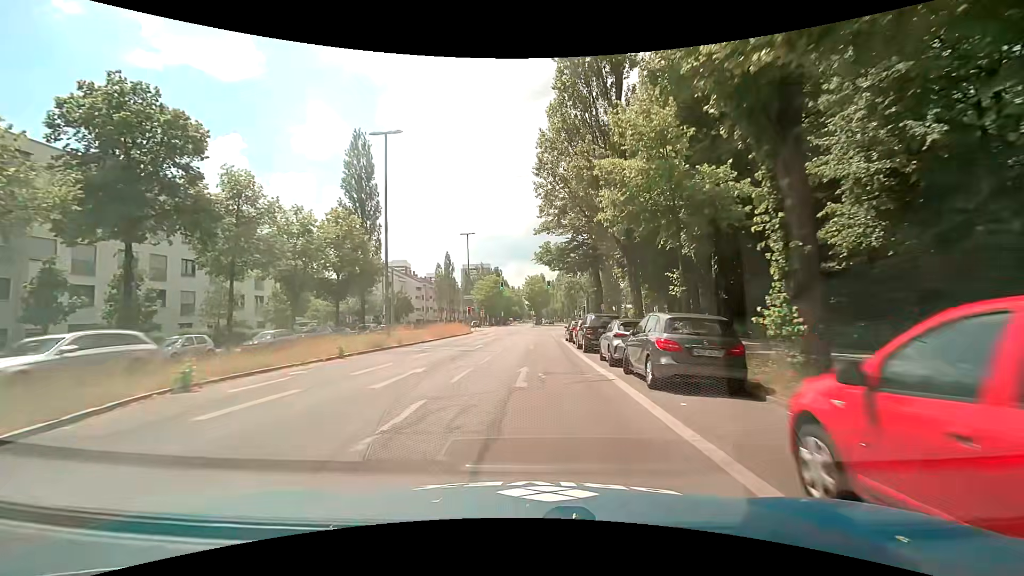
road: secondary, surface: asphalt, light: Day
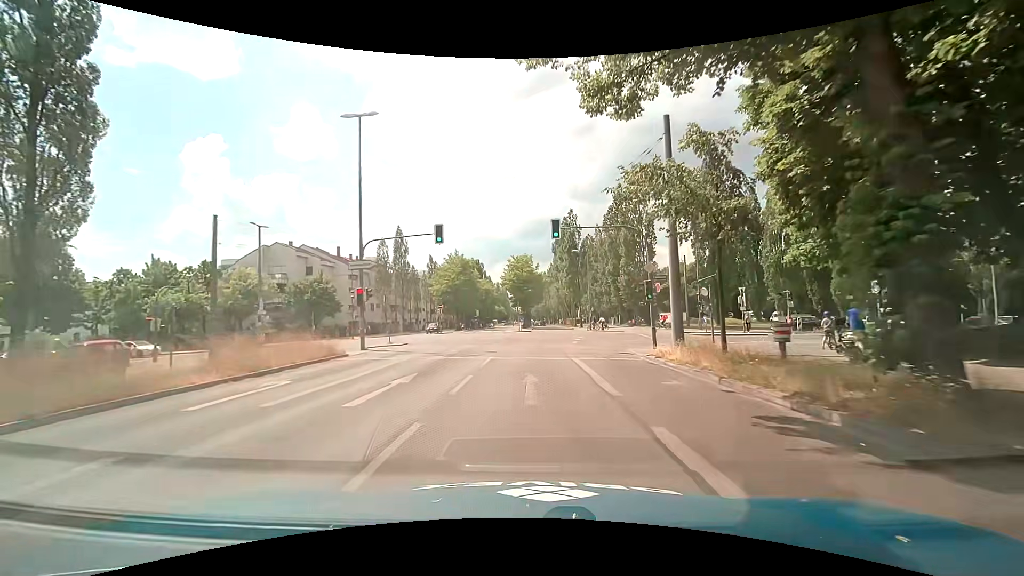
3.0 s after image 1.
(+0.1, +36.3) m; +1°
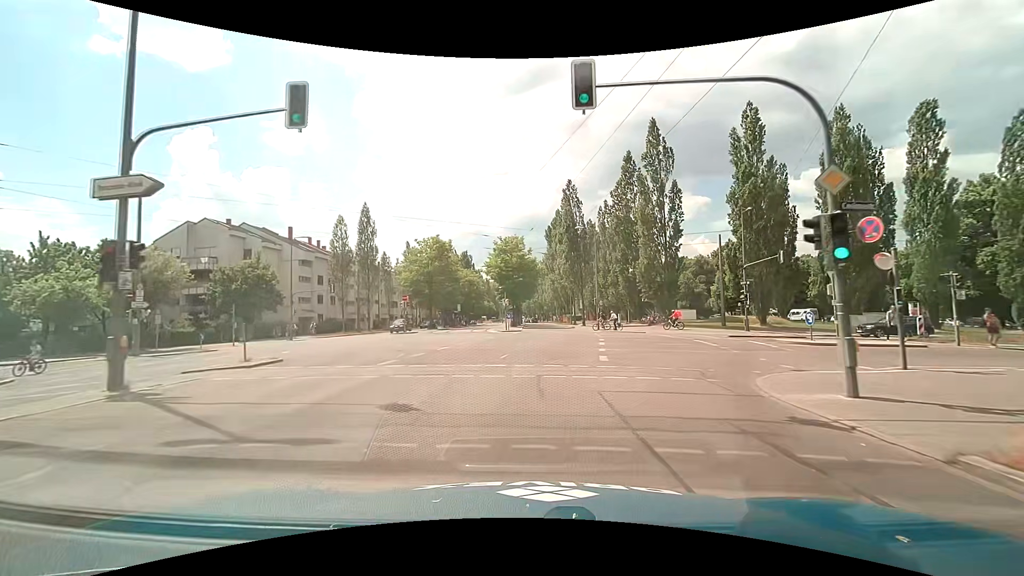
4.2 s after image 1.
(+0.1, +14.5) m; +2°
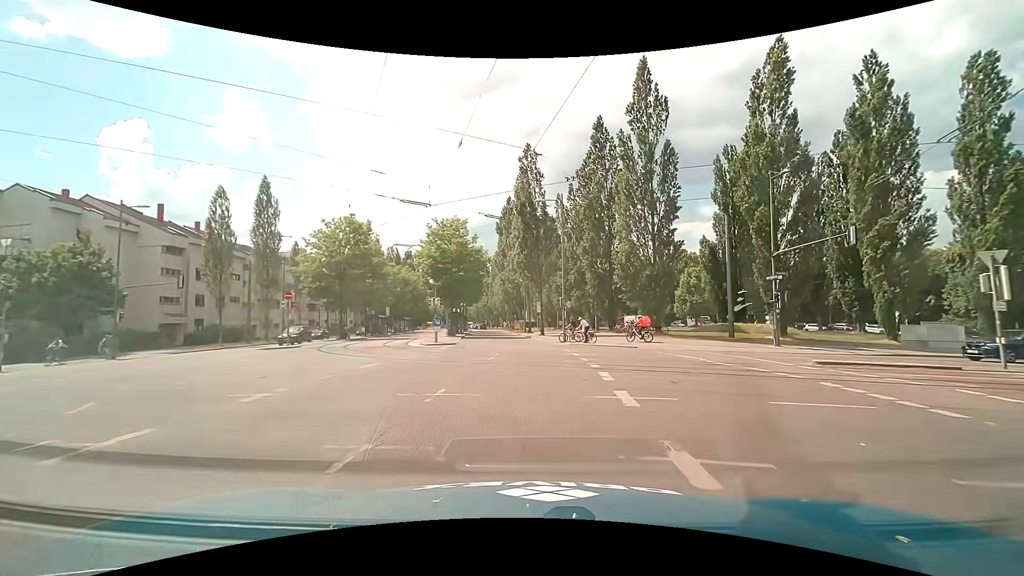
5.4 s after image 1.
(+0.4, +14.4) m; +5°
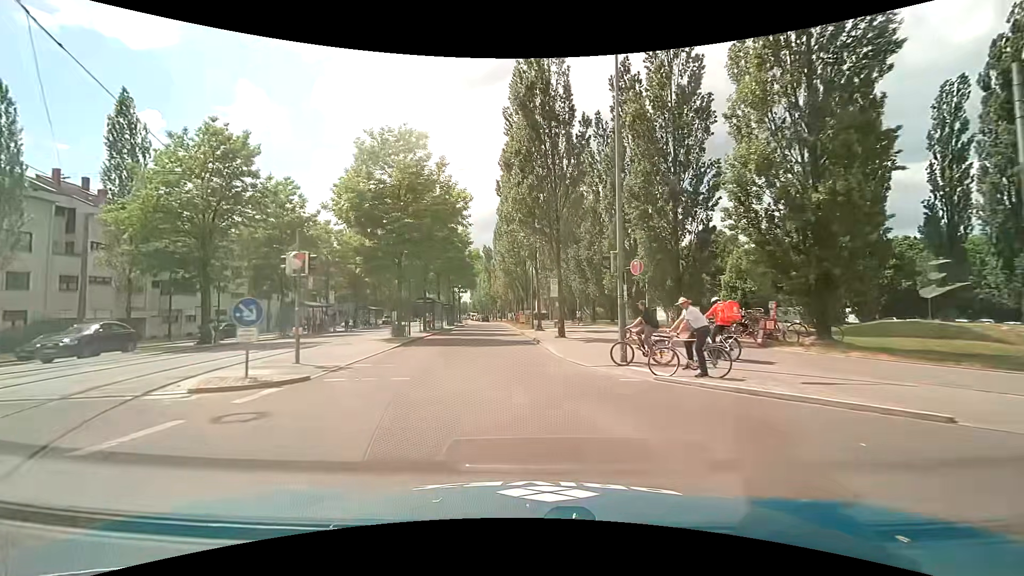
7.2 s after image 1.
(+0.3, +21.5) m; -1°
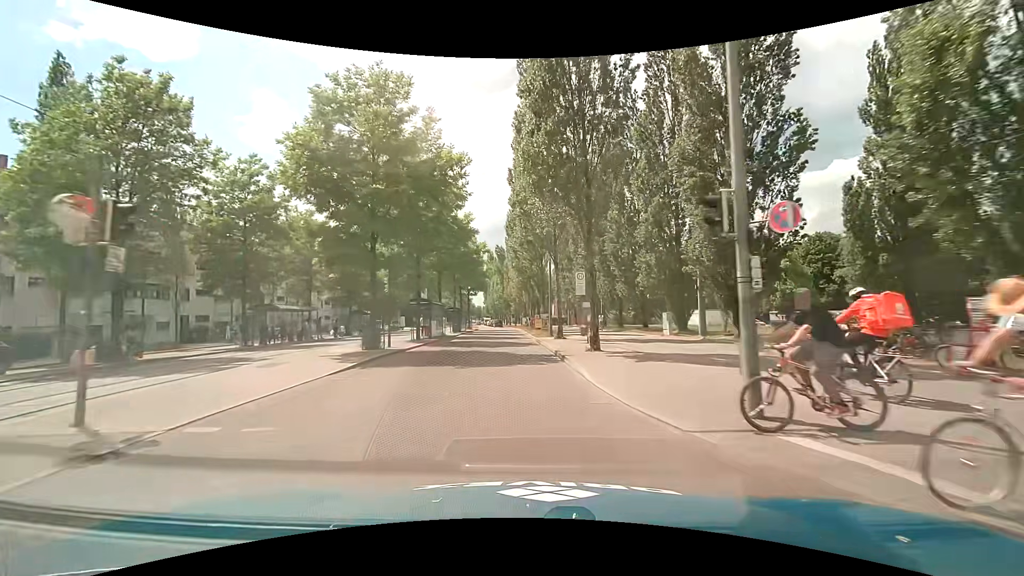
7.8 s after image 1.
(-0.1, +7.3) m; -2°
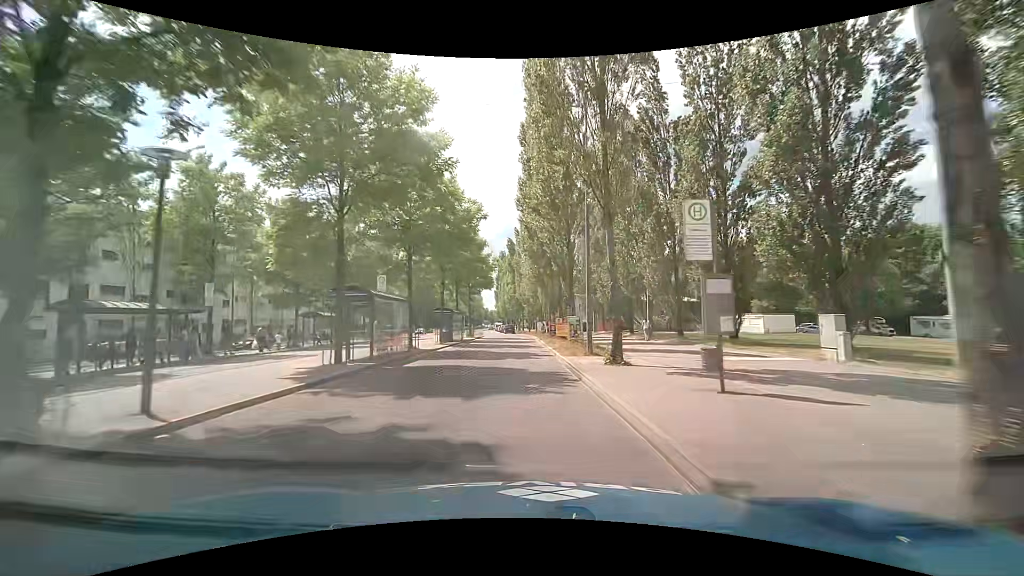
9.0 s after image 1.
(-0.2, +14.8) m; -2°
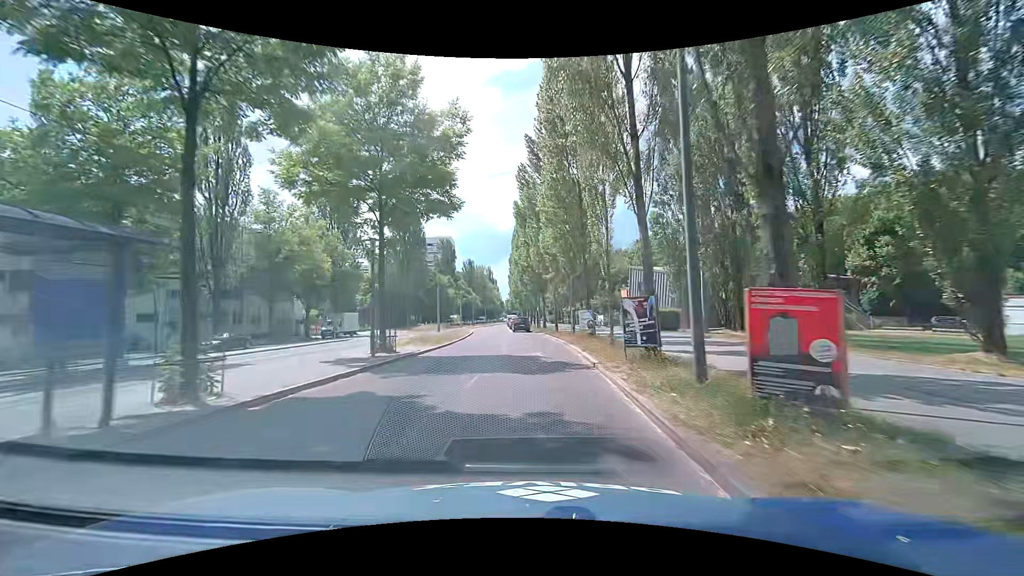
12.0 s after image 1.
(-0.4, +37.9) m; -2°
